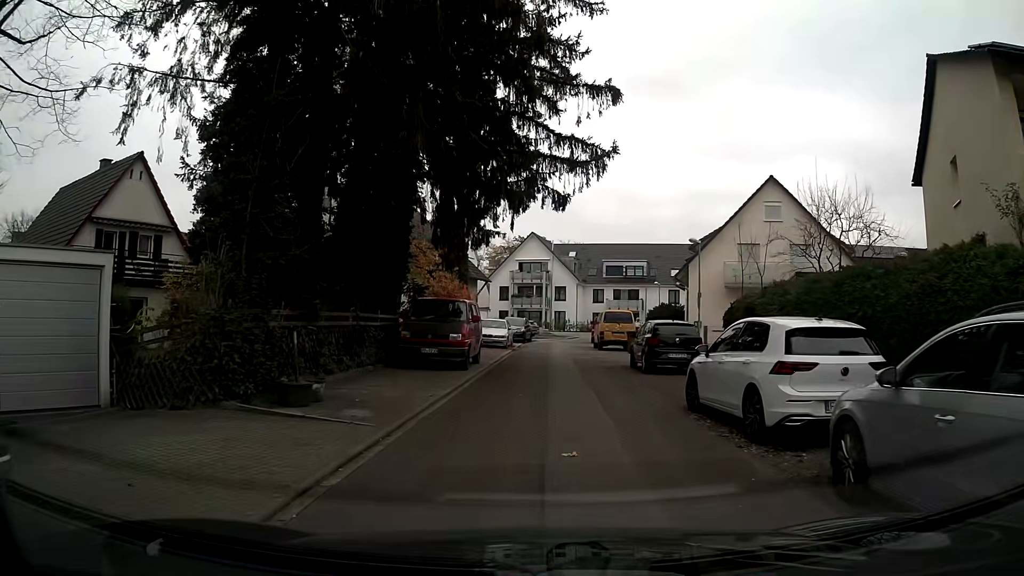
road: residential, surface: asphalt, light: Day
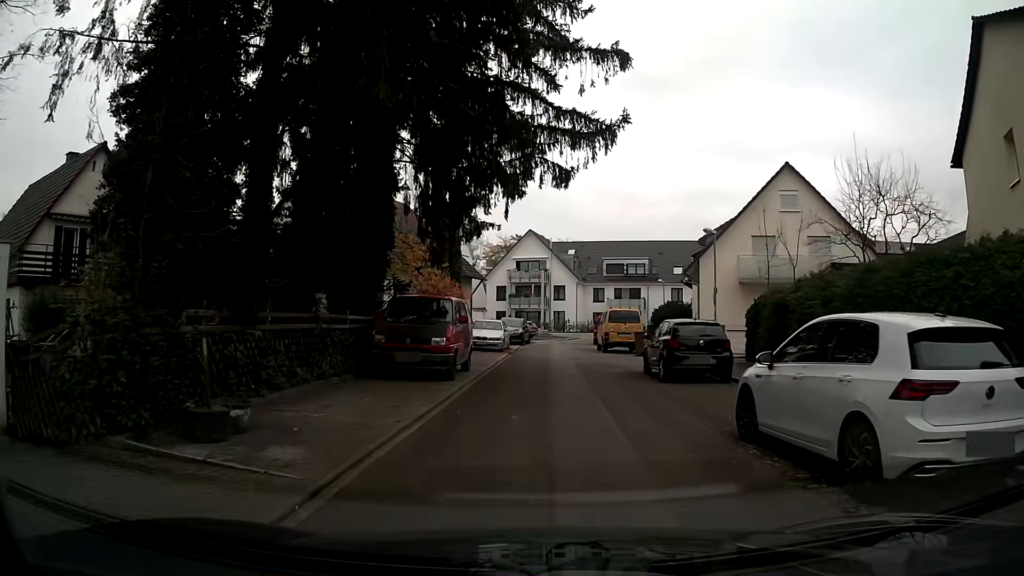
(0.0, +2.8) m; 0°
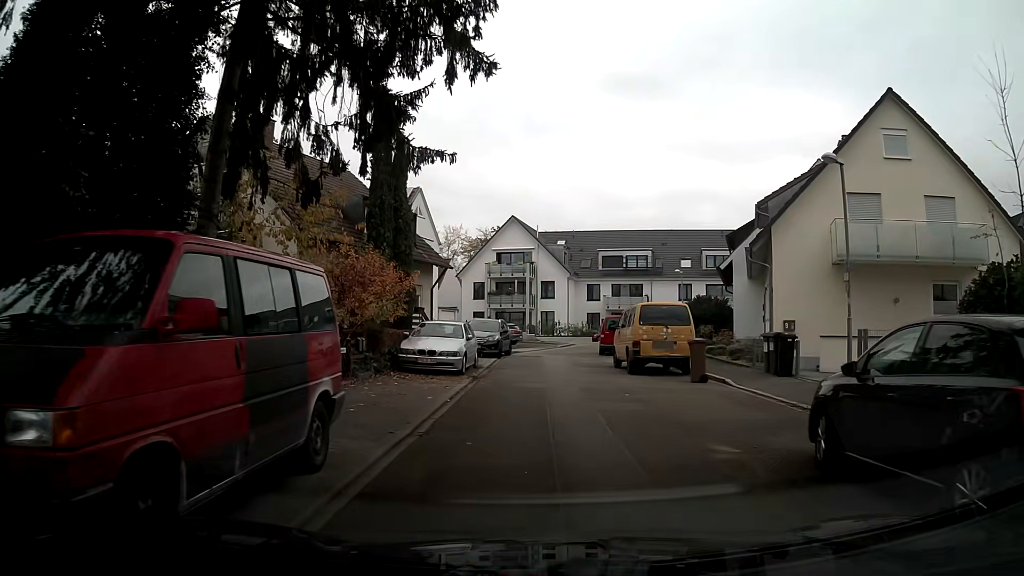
(+0.3, +12.0) m; +2°
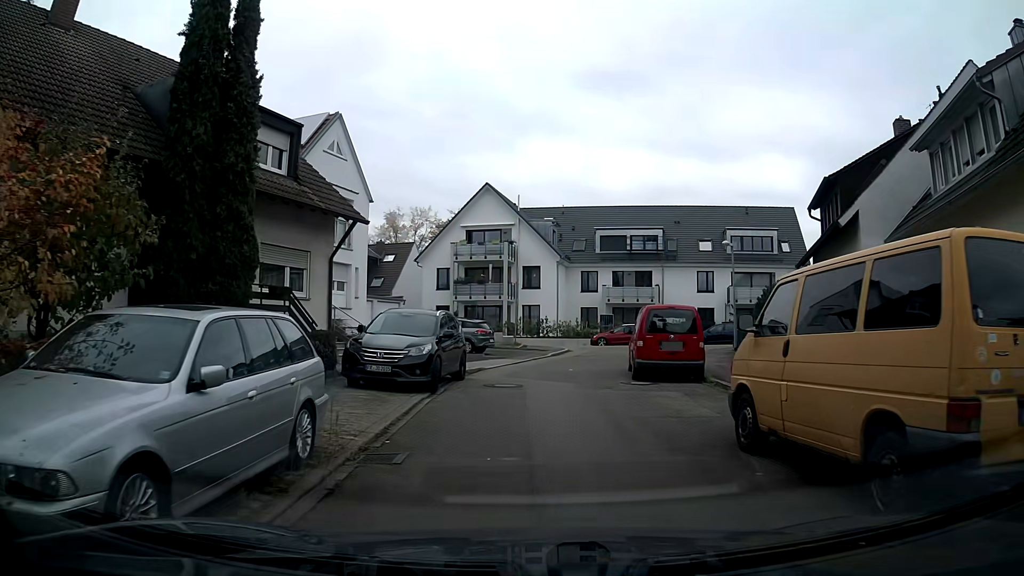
(+0.2, +14.9) m; +1°
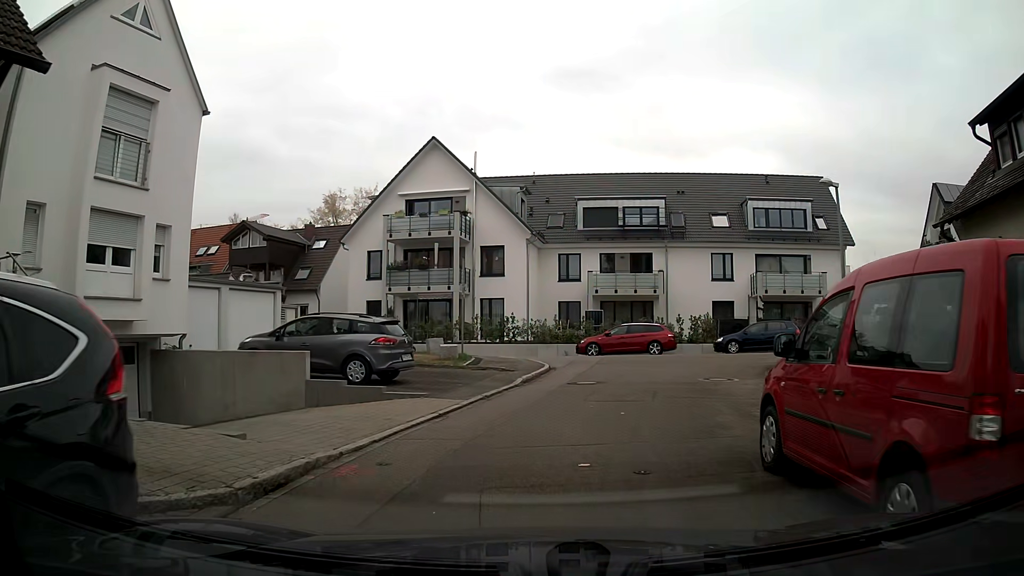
(+0.2, +13.5) m; +3°
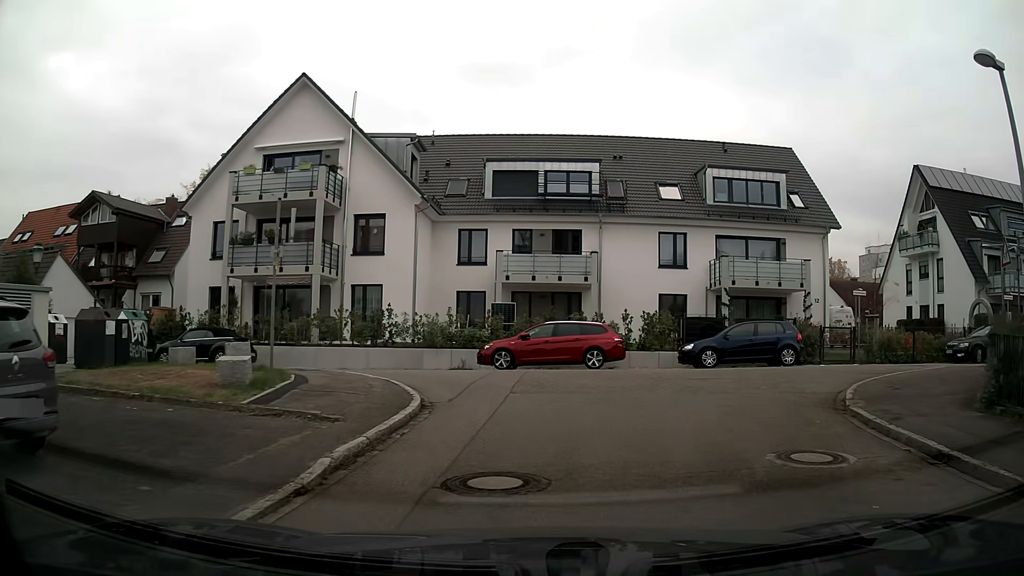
(+0.6, +9.9) m; +9°
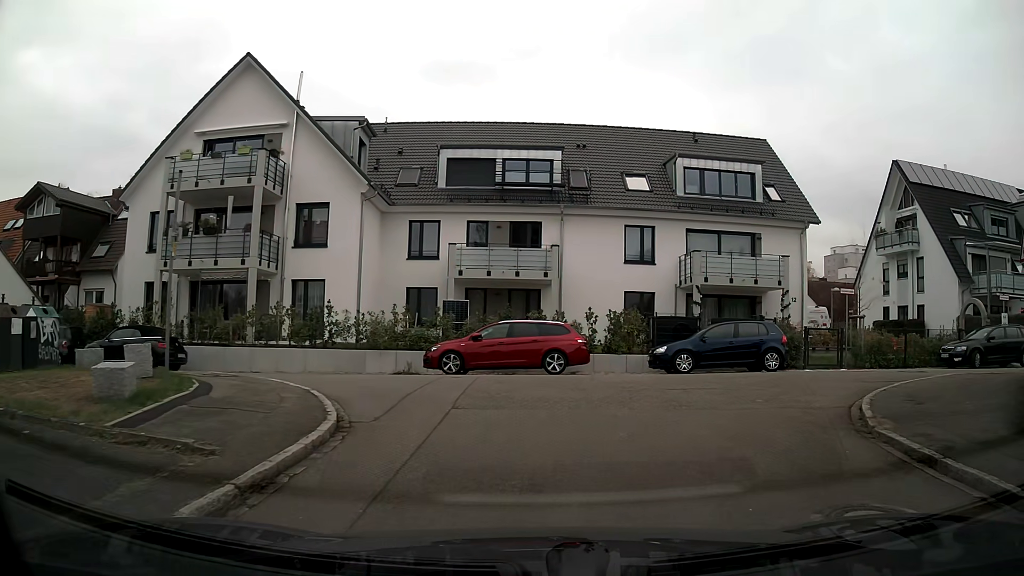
(+0.1, +2.3) m; +4°
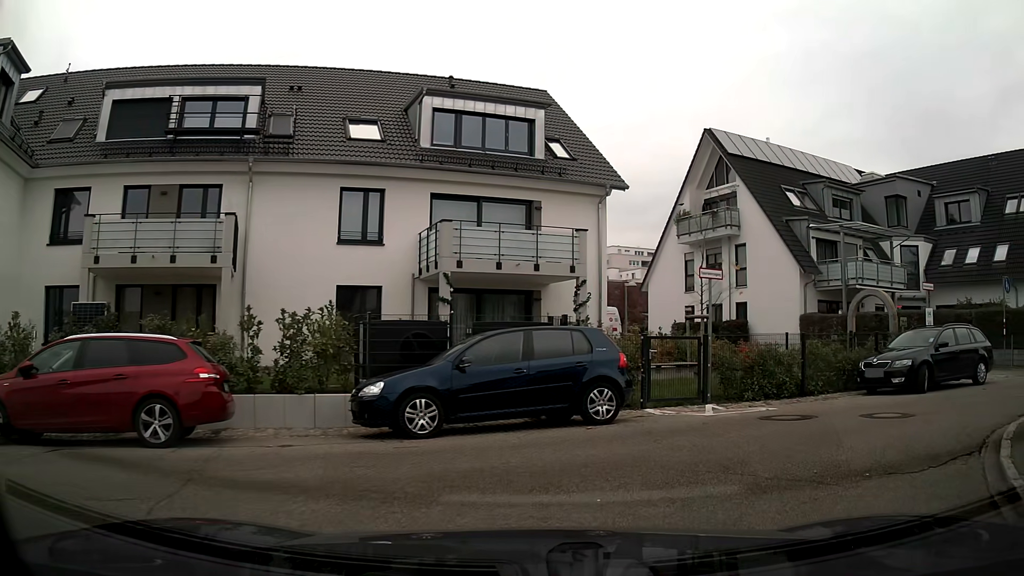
(+1.6, +9.6) m; +22°
